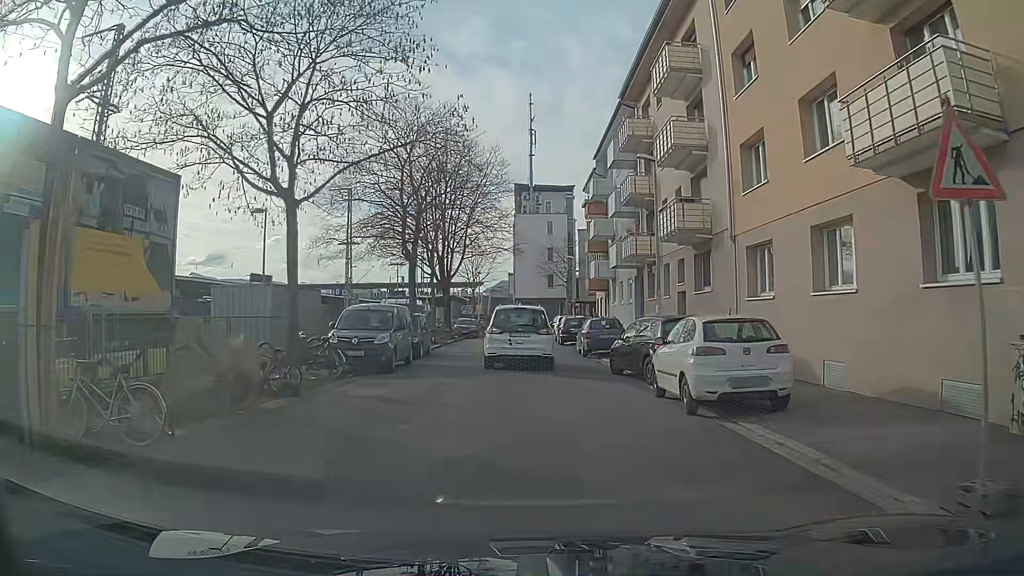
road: residential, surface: asphalt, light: Day
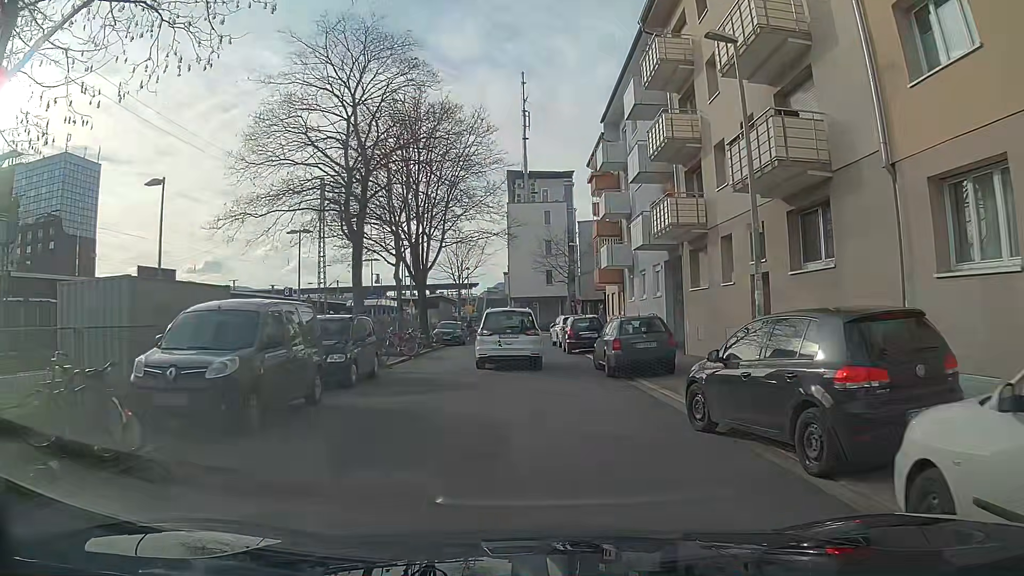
(+0.2, +9.1) m; +2°
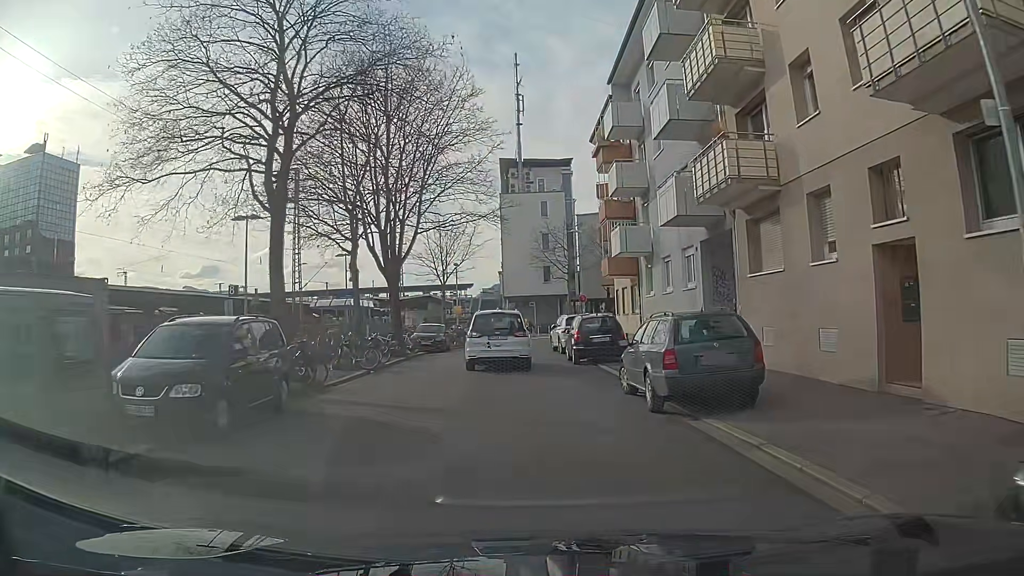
(0.0, +6.6) m; 0°
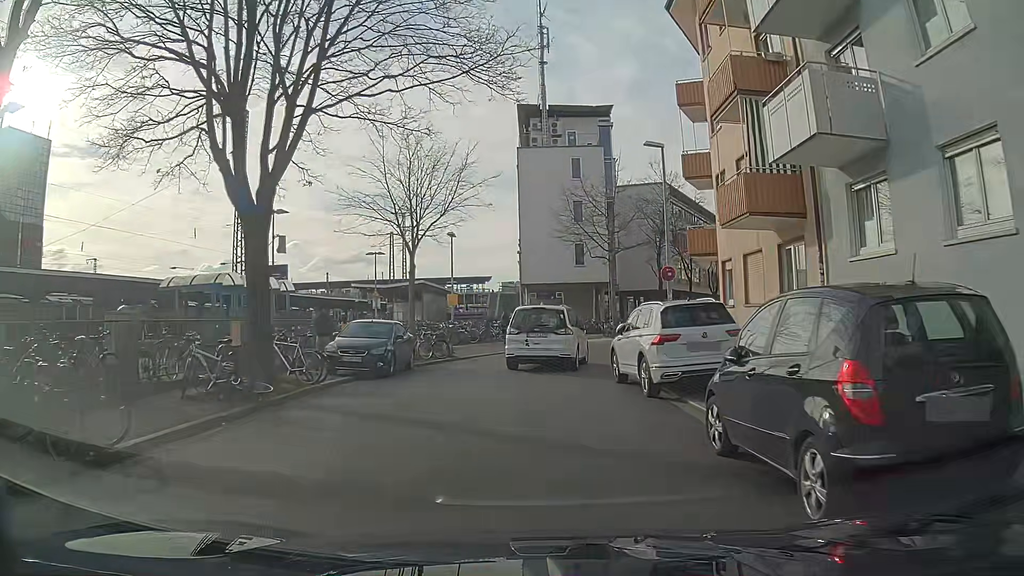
(-0.6, +17.6) m; -3°
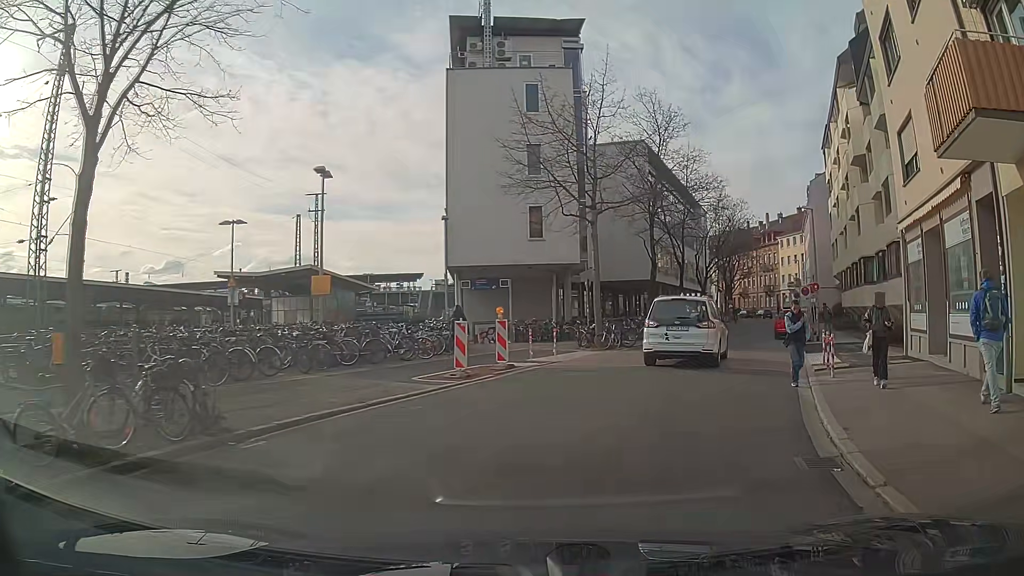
(+0.4, +17.1) m; +7°
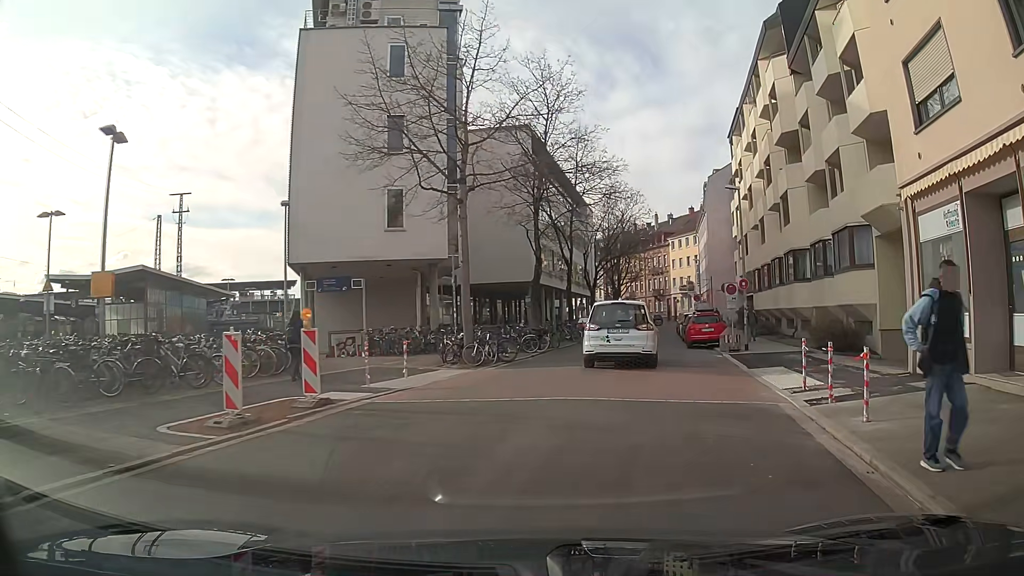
(+0.5, +6.2) m; +9°
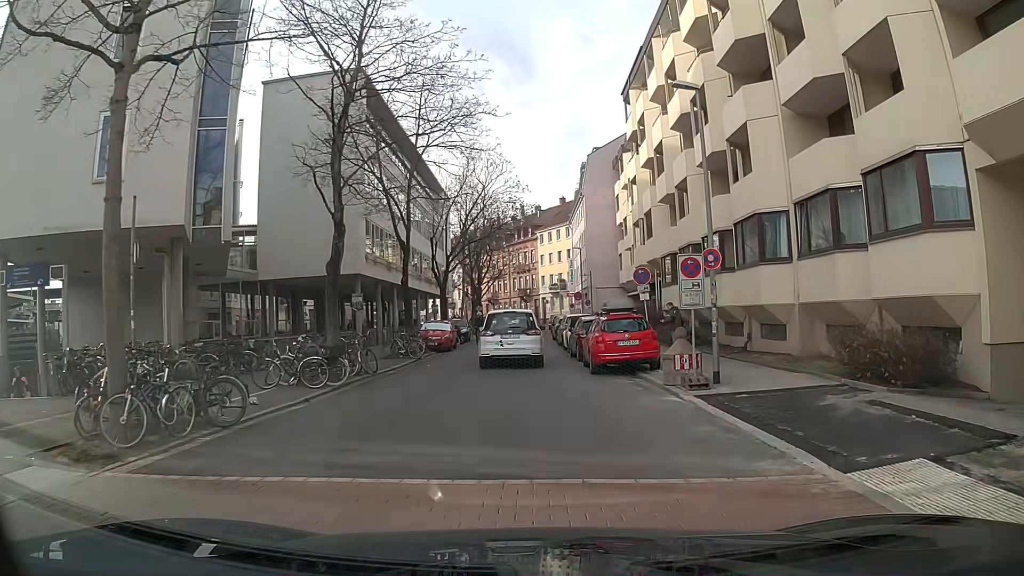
(+1.3, +12.1) m; +10°
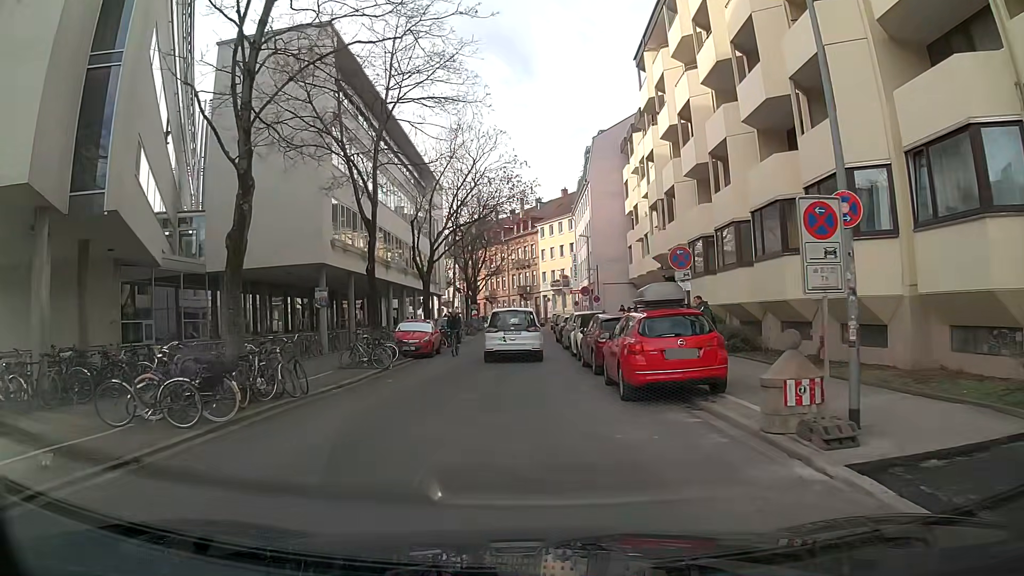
(0.0, +6.1) m; +1°
(0, +10) (-1, +20) (-1, +30) (-1, +40) (-2, +50) (-2, +60) (-2, +70) (-5, +80) (-9, +89) (-14, +97) m
